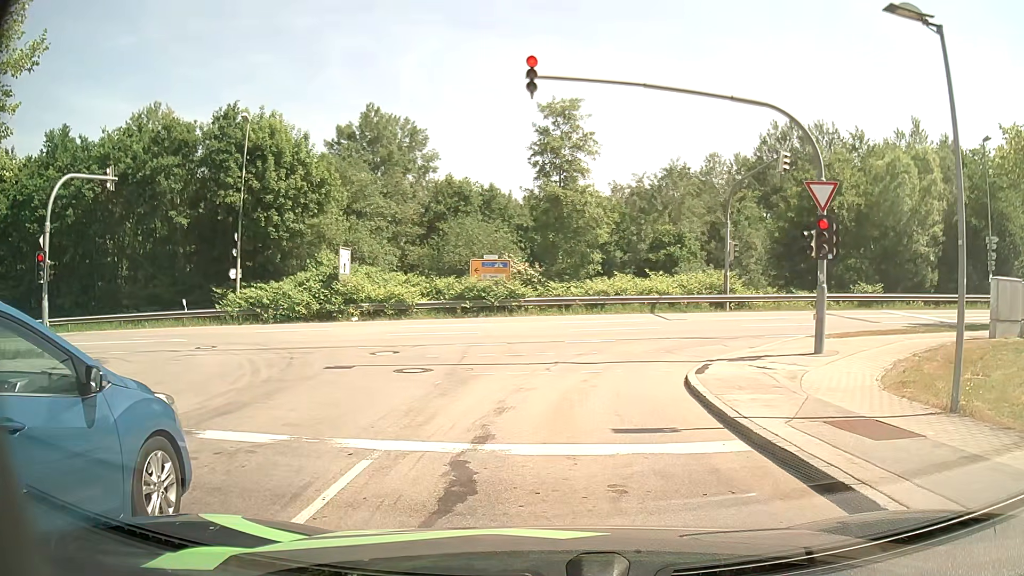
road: residential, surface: asphalt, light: Day
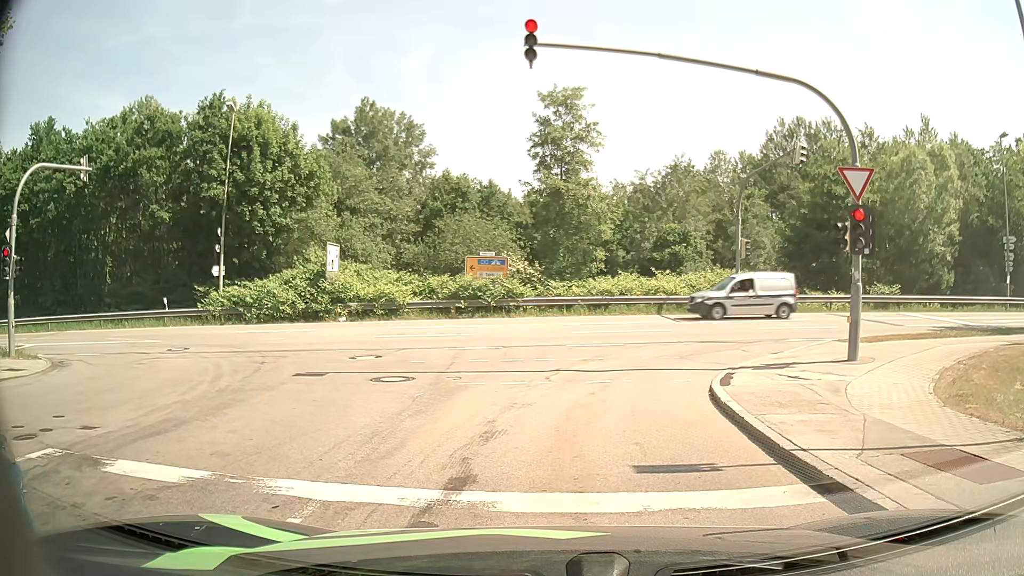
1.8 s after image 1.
(0.0, +1.7) m; -1°
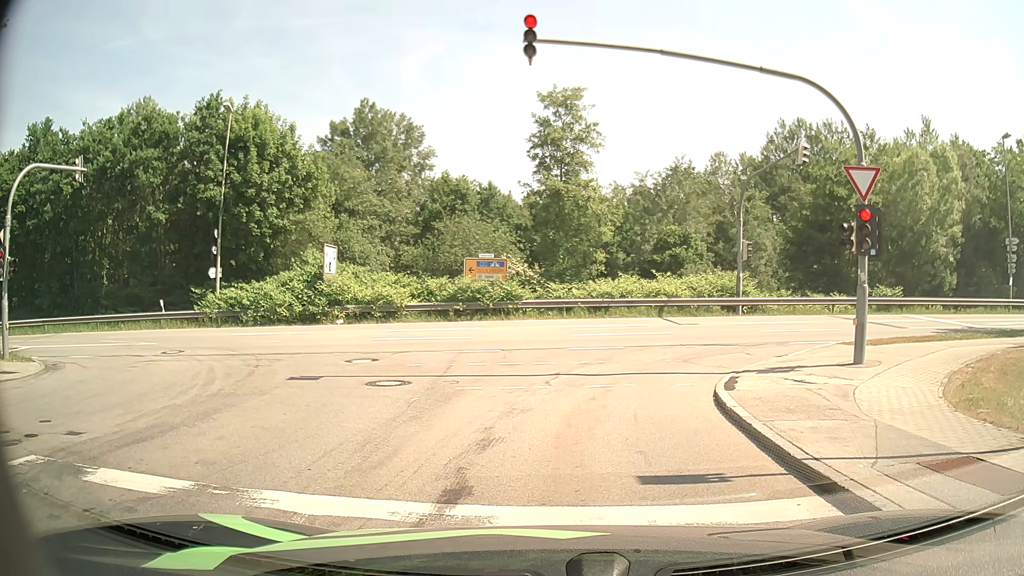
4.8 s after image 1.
(0.0, +0.4) m; 0°
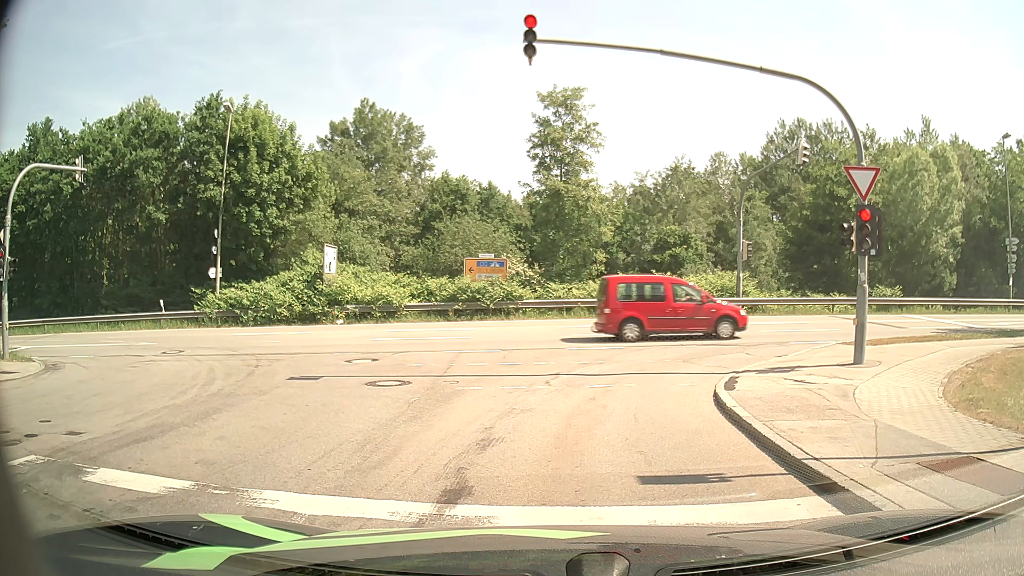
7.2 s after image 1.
(0.0, 0.0) m; 0°
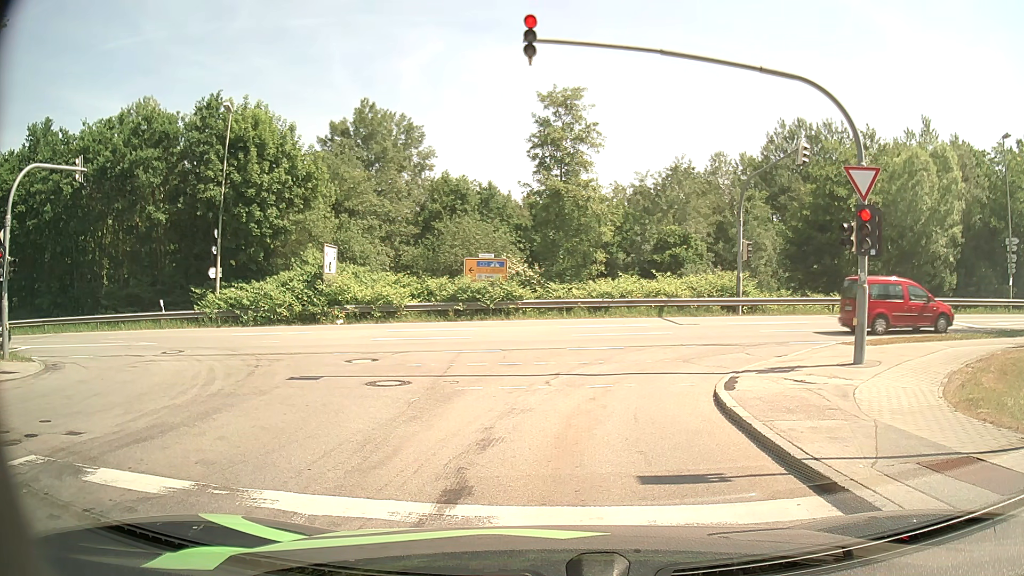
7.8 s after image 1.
(0.0, 0.0) m; 0°
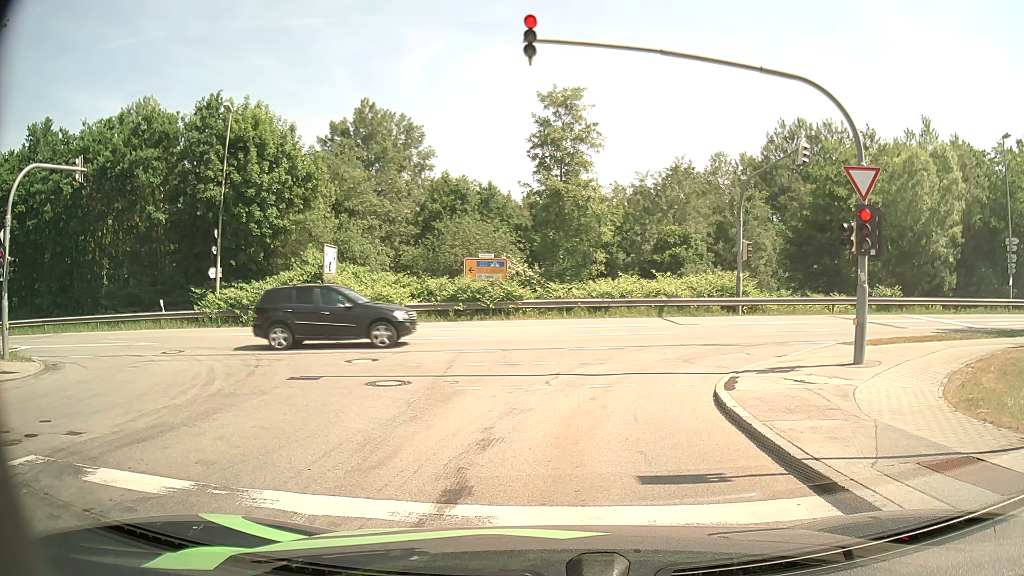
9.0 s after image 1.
(0.0, 0.0) m; 0°
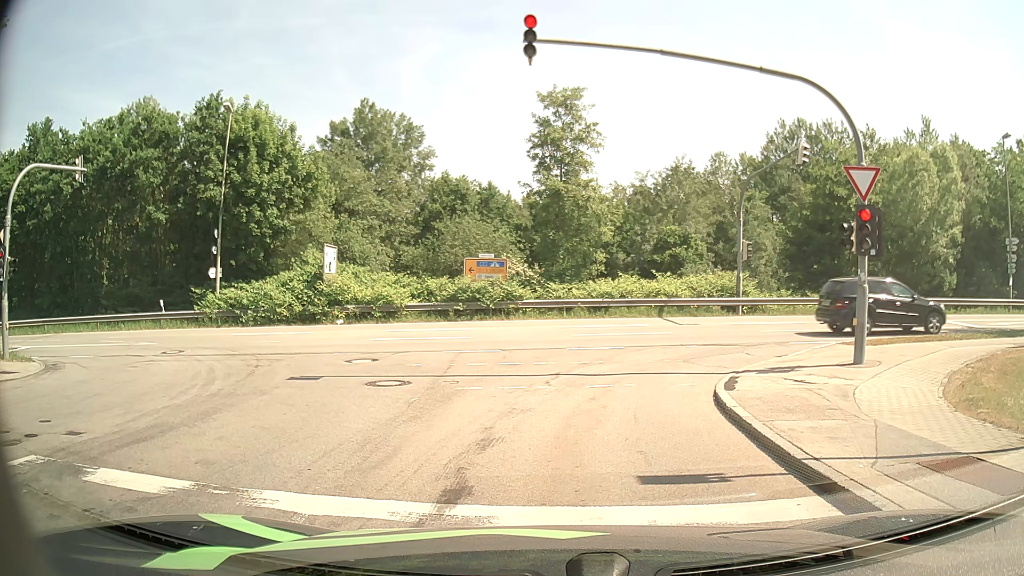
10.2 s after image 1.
(0.0, 0.0) m; 0°
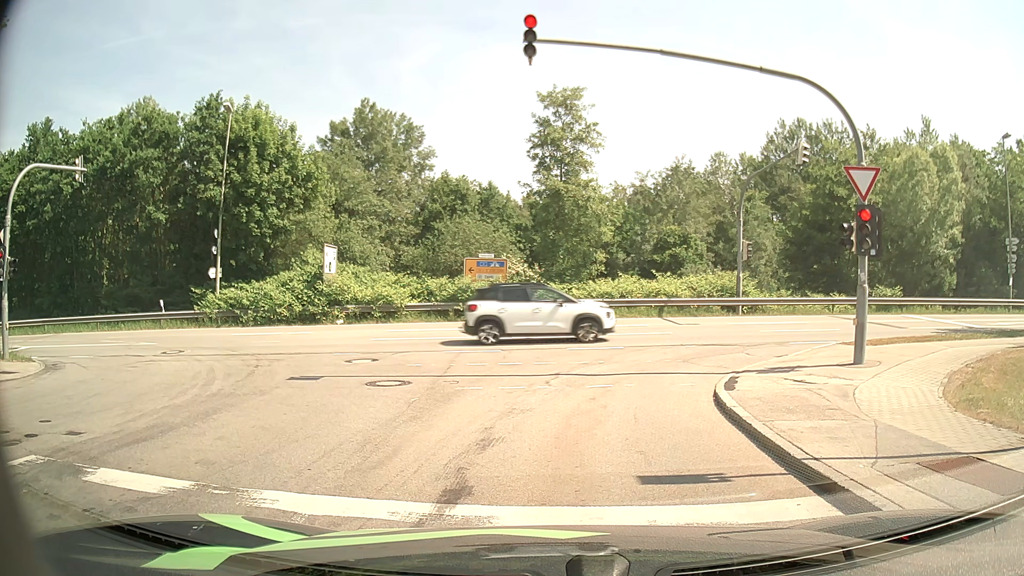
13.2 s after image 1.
(0.0, 0.0) m; 0°
